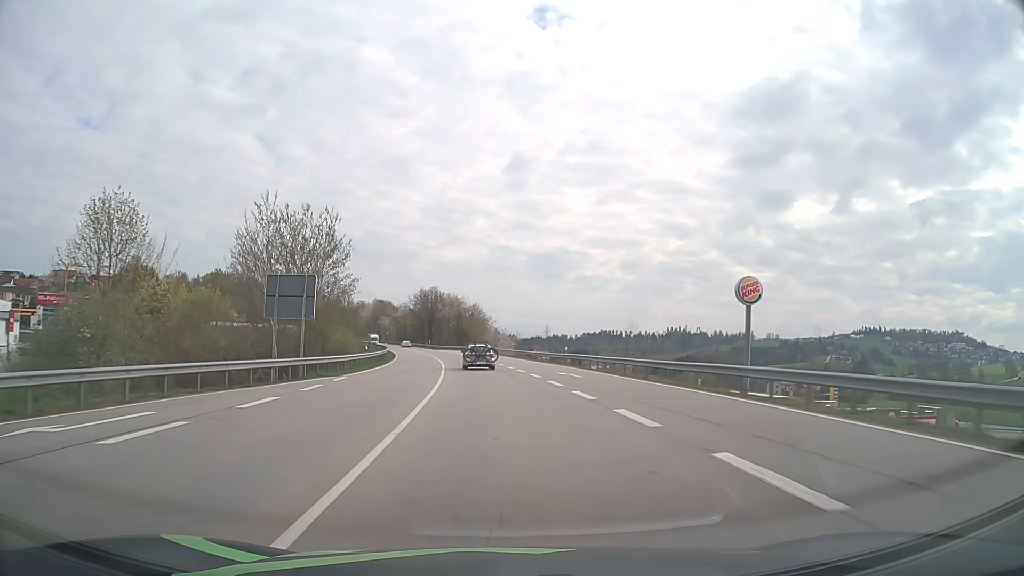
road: primary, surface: asphalt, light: Day
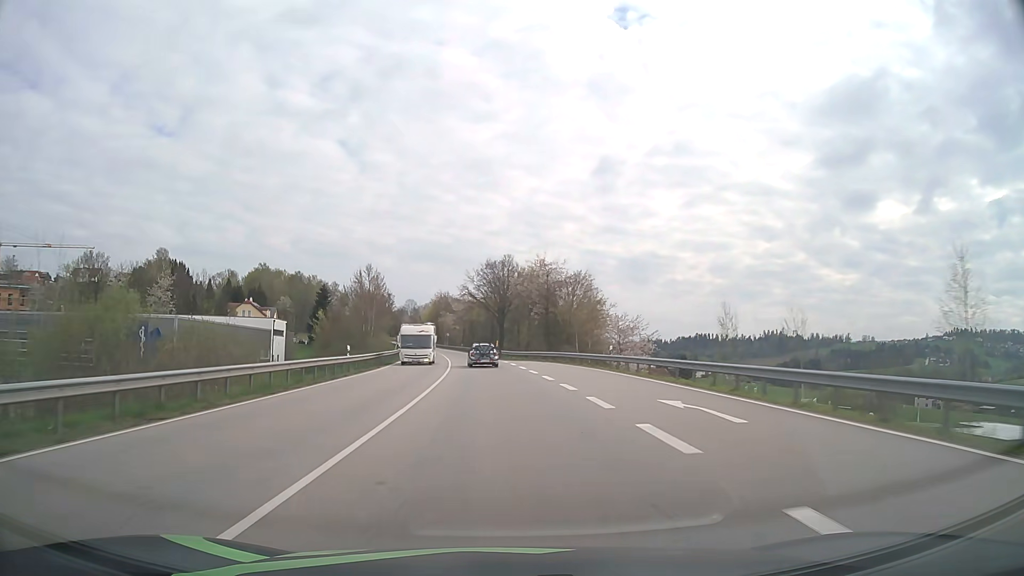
(-4.2, +62.7) m; -8°
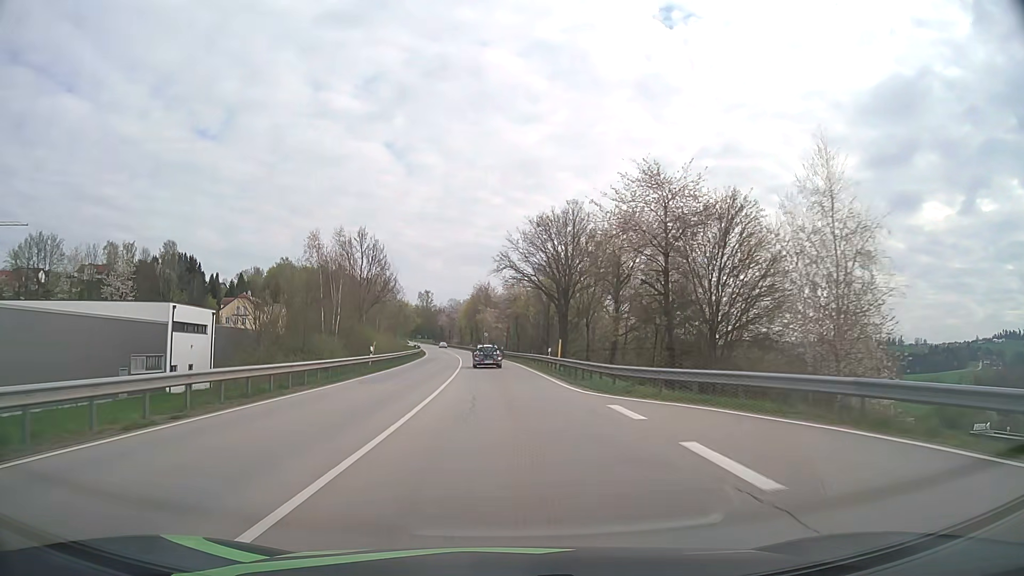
(-1.2, +38.2) m; -4°
(0, +10) (0, +20) (-1, +30) (-1, +40) (-2, +50) (-2, +60) (-3, +70) (-4, +80) (-5, +90) (-6, +100) m
